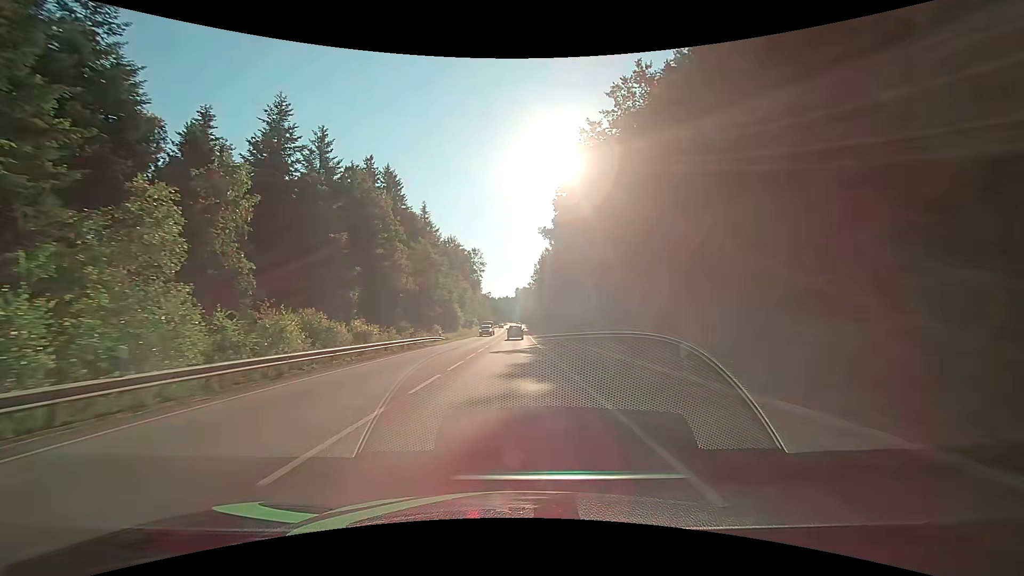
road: secondary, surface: asphalt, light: Day
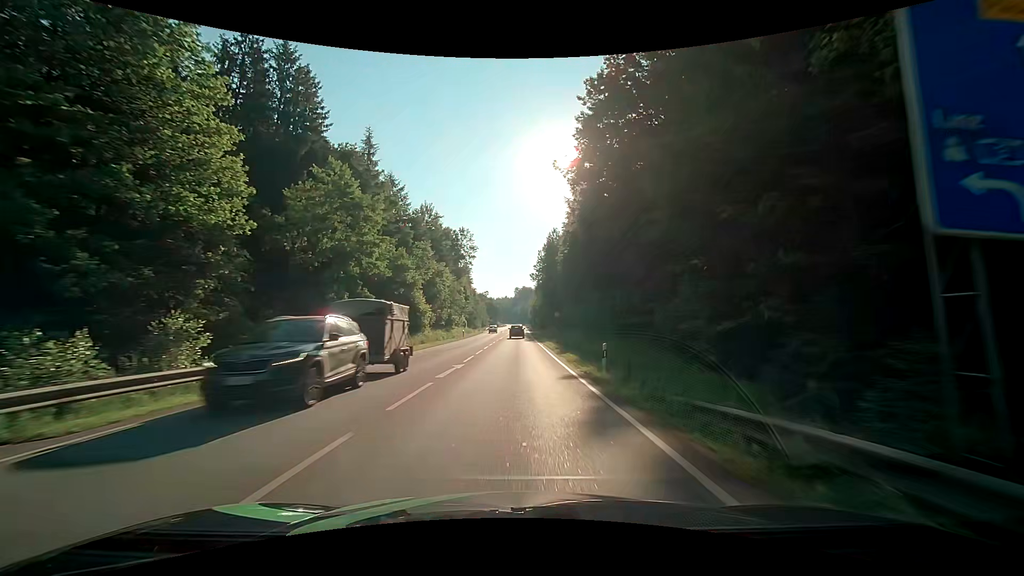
(-0.1, +32.2) m; 0°
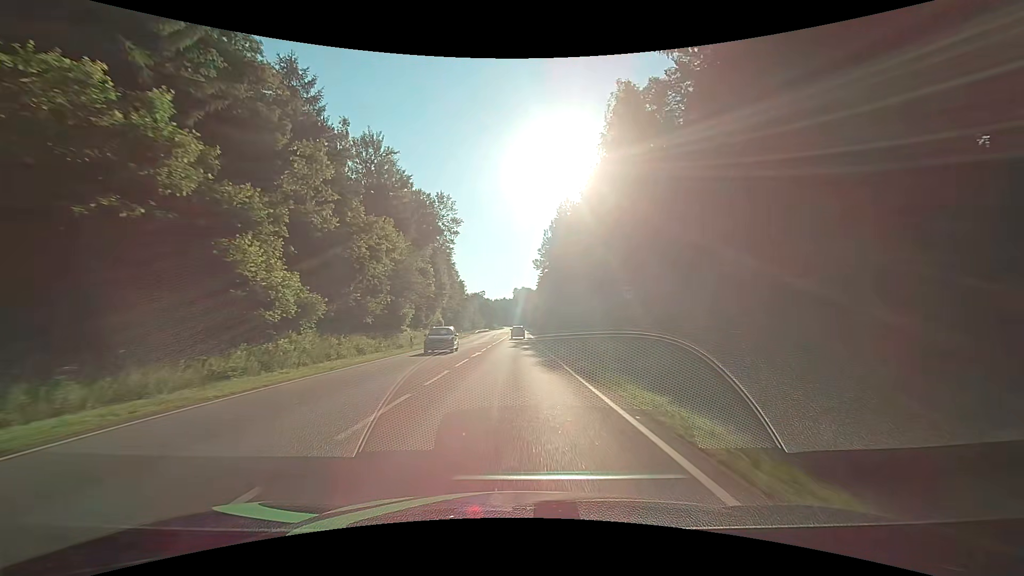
(0.0, +32.2) m; 0°
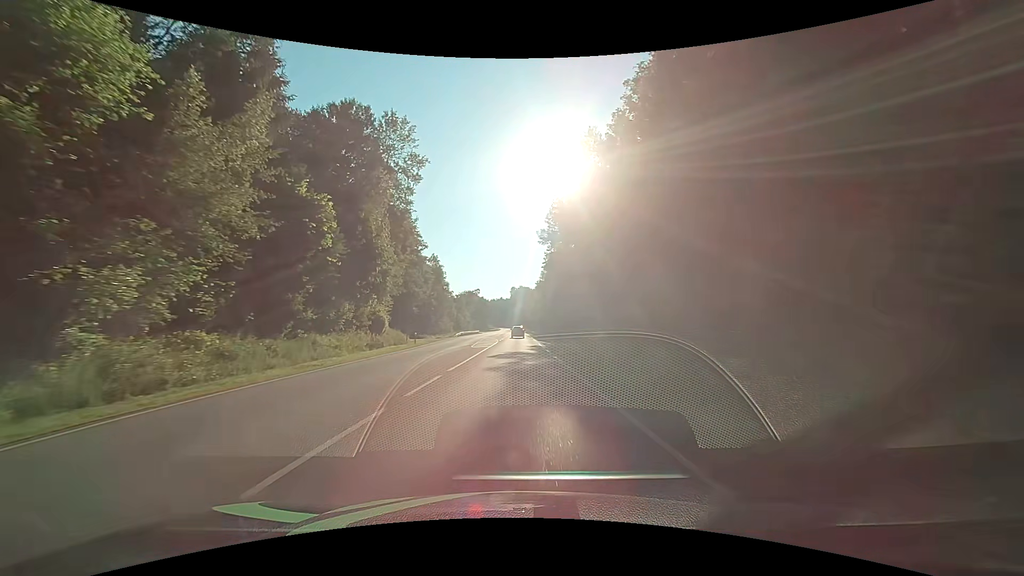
(-0.1, +32.1) m; 0°
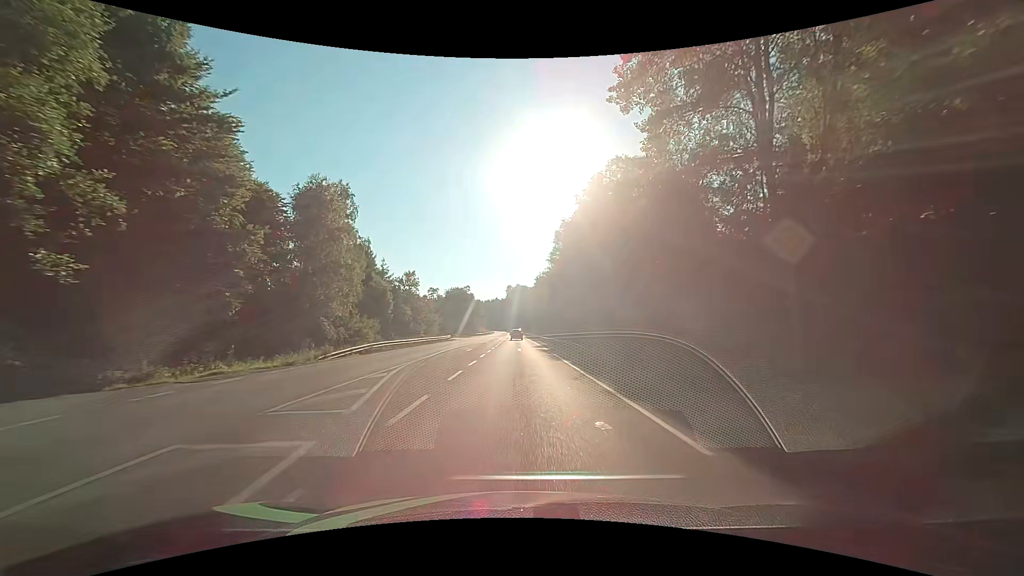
(-0.4, +53.6) m; 0°
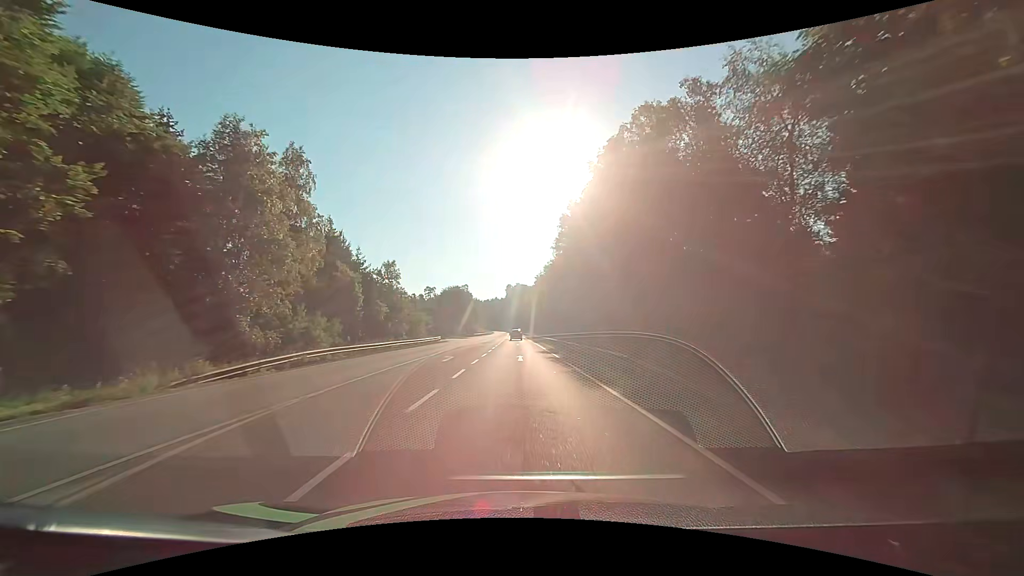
(0.0, +10.7) m; 0°
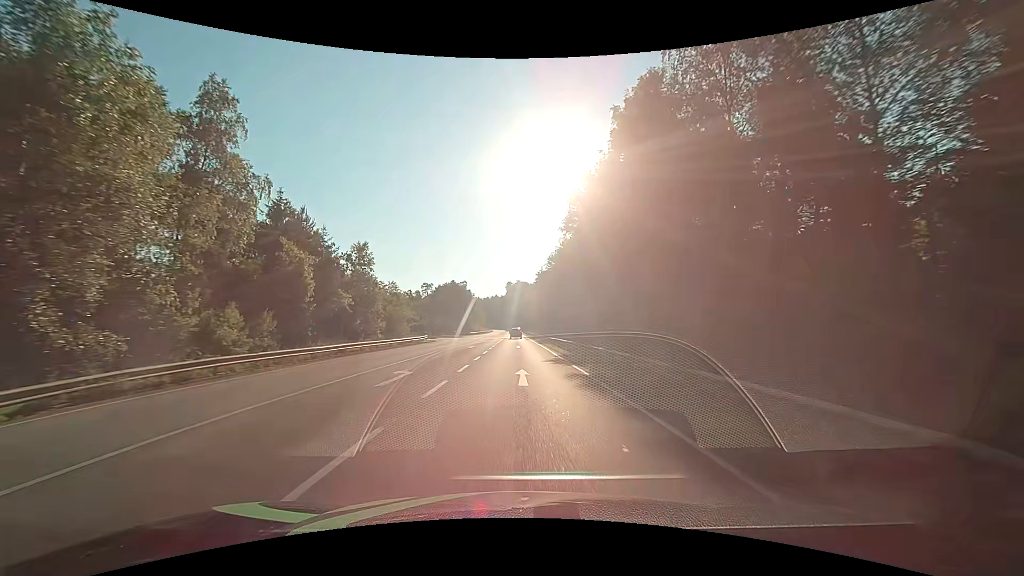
(0.0, +10.7) m; +1°
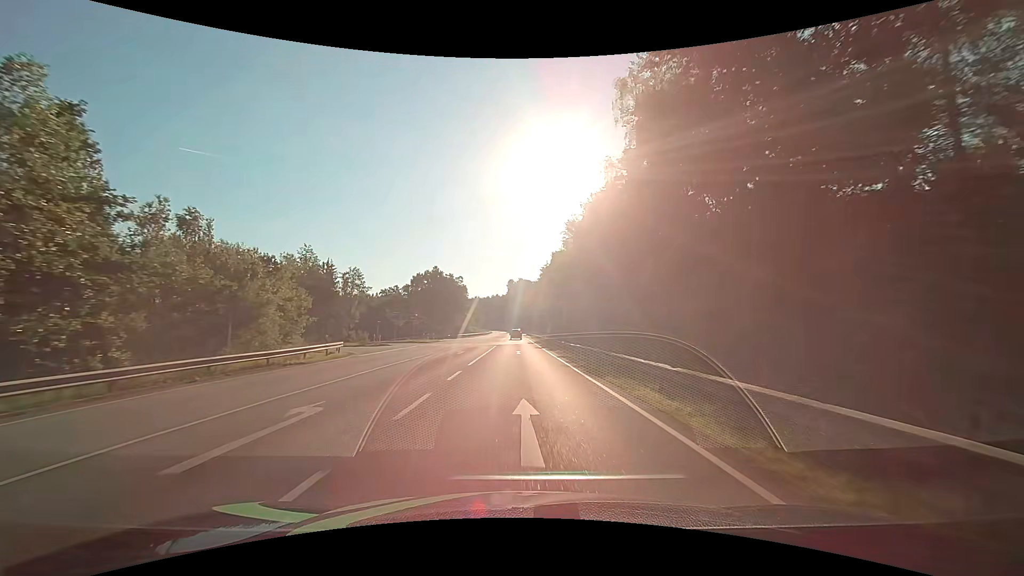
(-0.2, +32.2) m; -1°
(0, +10) (0, +20) (0, +30) (0, +40) (0, +50) (0, +60) (0, +70) (0, +80) (0, +90) (0, +100) m
